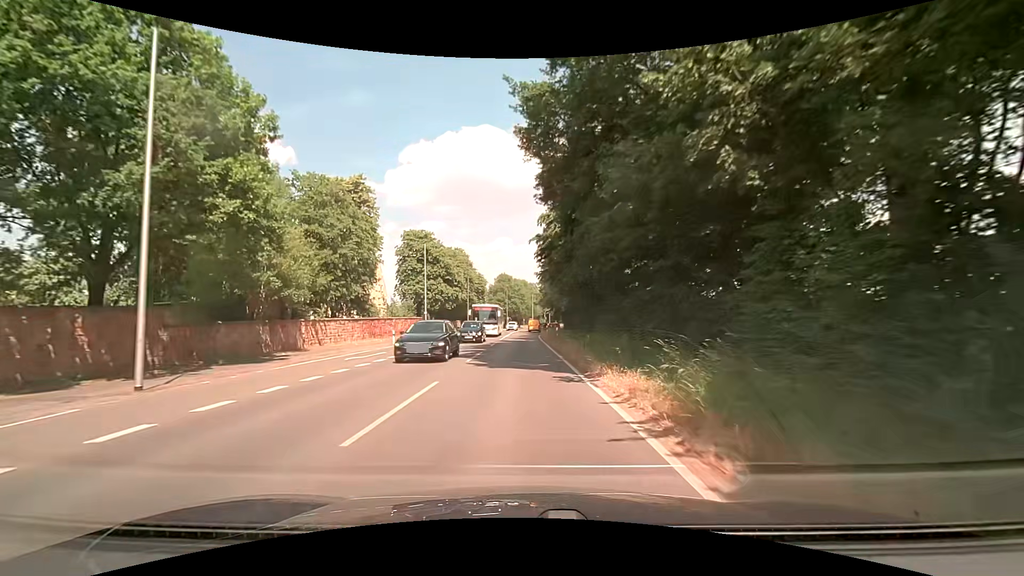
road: secondary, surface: asphalt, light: Day
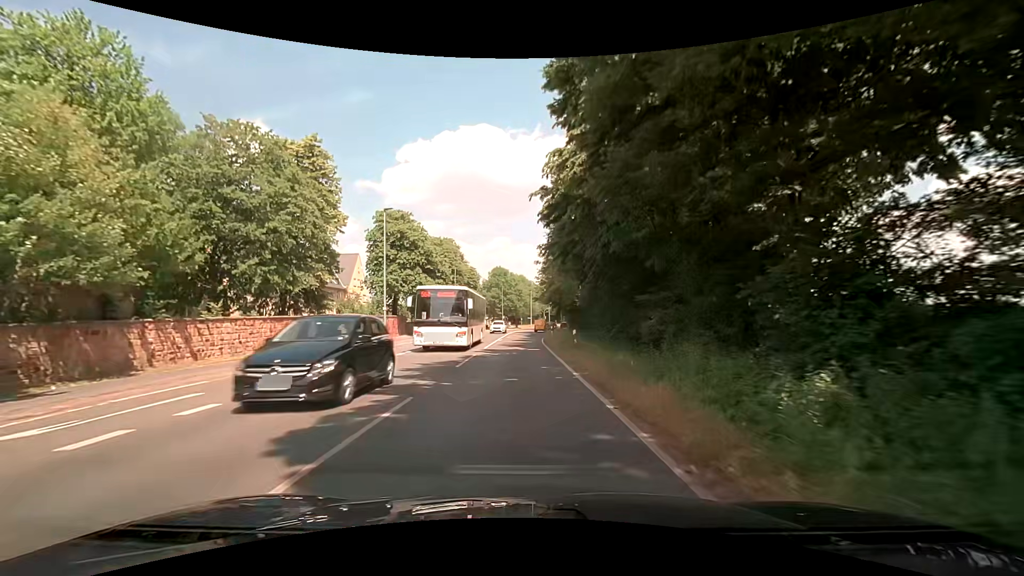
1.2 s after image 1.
(0.0, +14.4) m; 0°
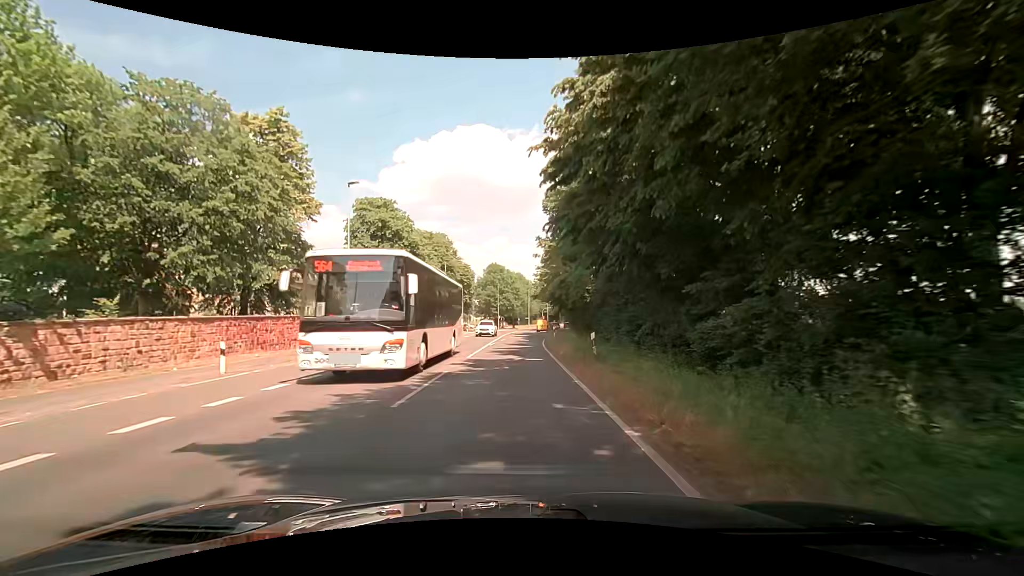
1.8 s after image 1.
(+0.1, +7.1) m; +1°
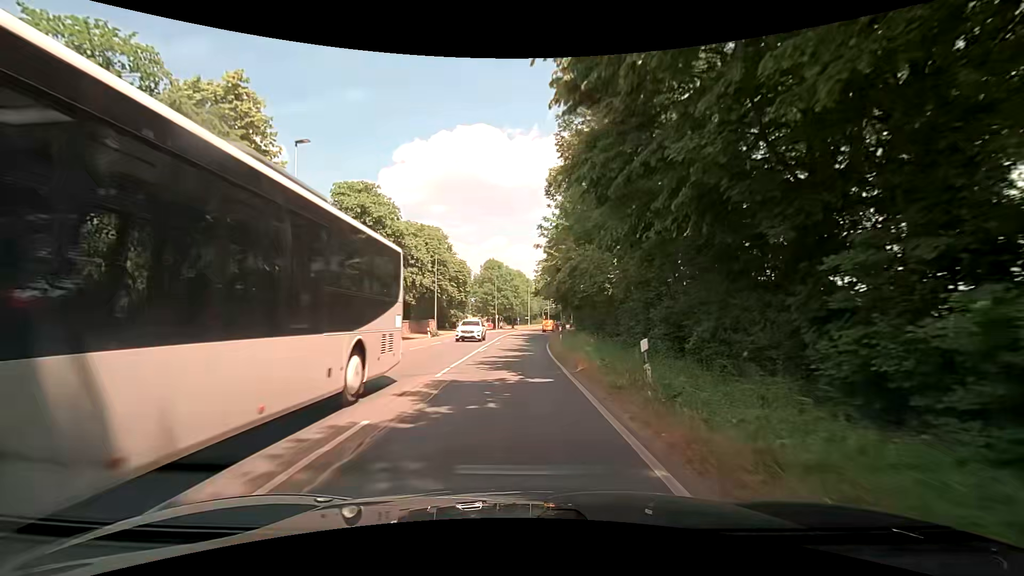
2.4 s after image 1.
(0.0, +7.1) m; 0°
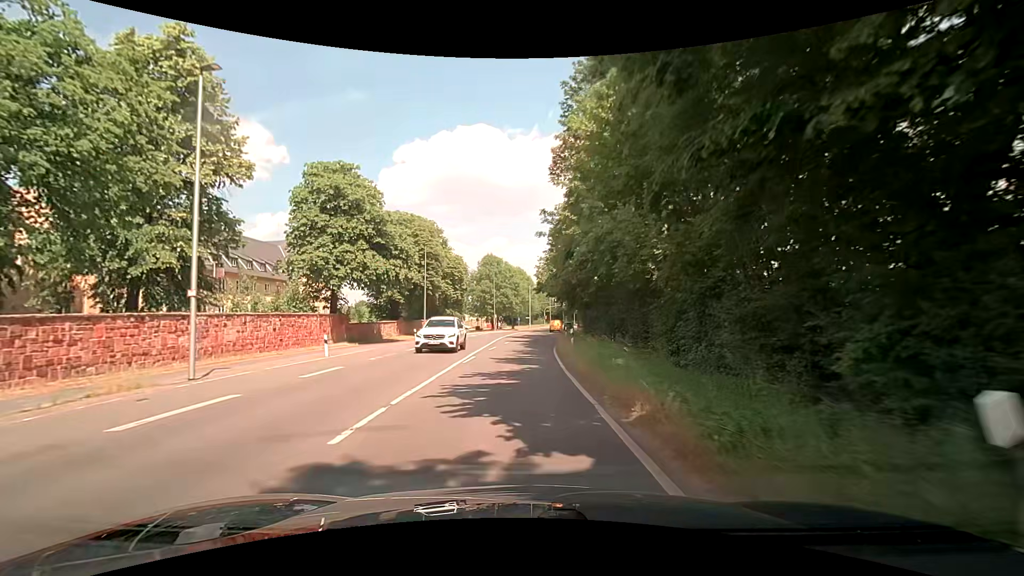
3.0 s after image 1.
(+0.1, +7.0) m; 0°
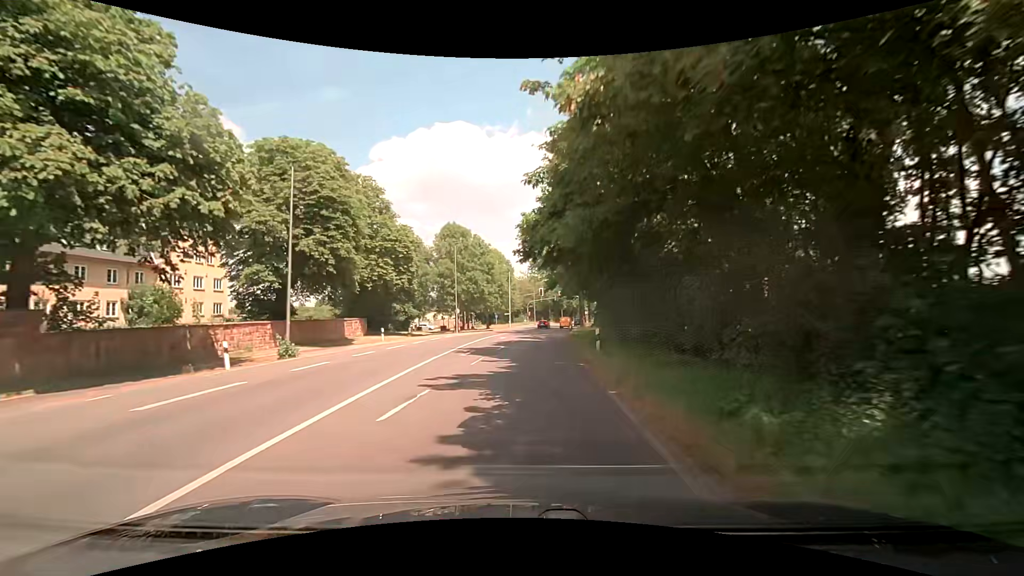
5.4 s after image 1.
(+0.6, +27.8) m; +3°
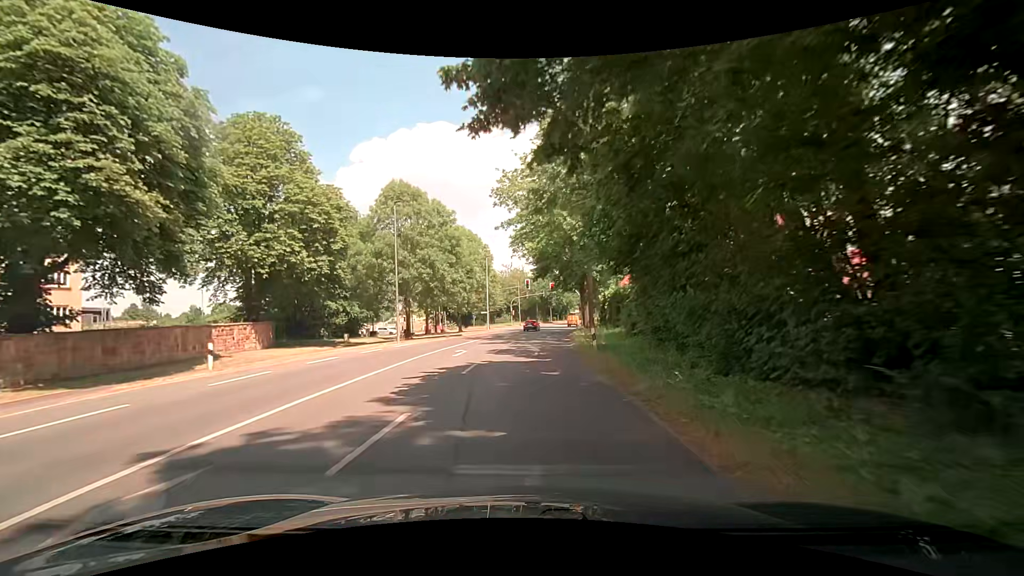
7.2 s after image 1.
(+0.4, +19.7) m; +1°
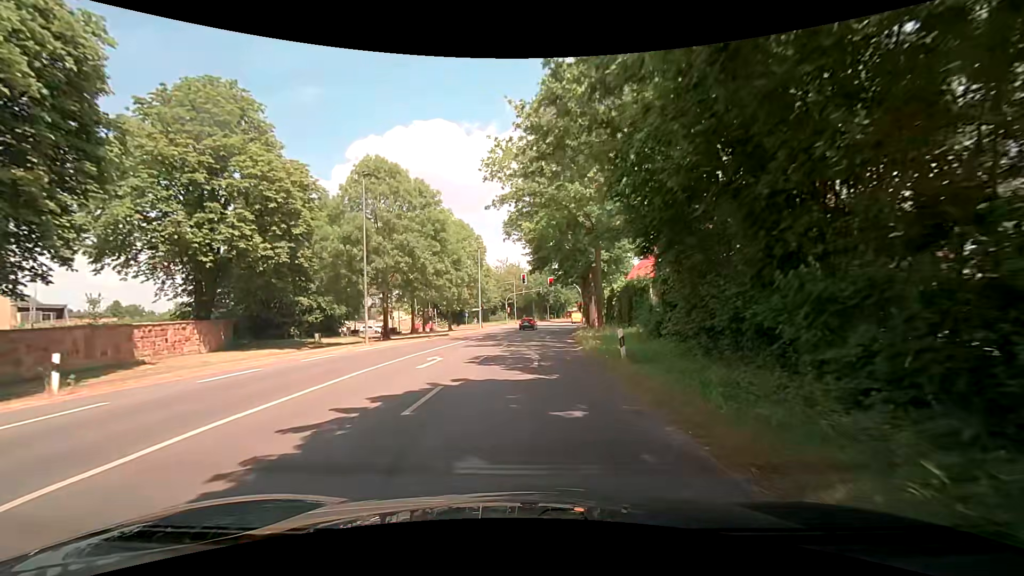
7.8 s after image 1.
(0.0, +6.1) m; +1°
